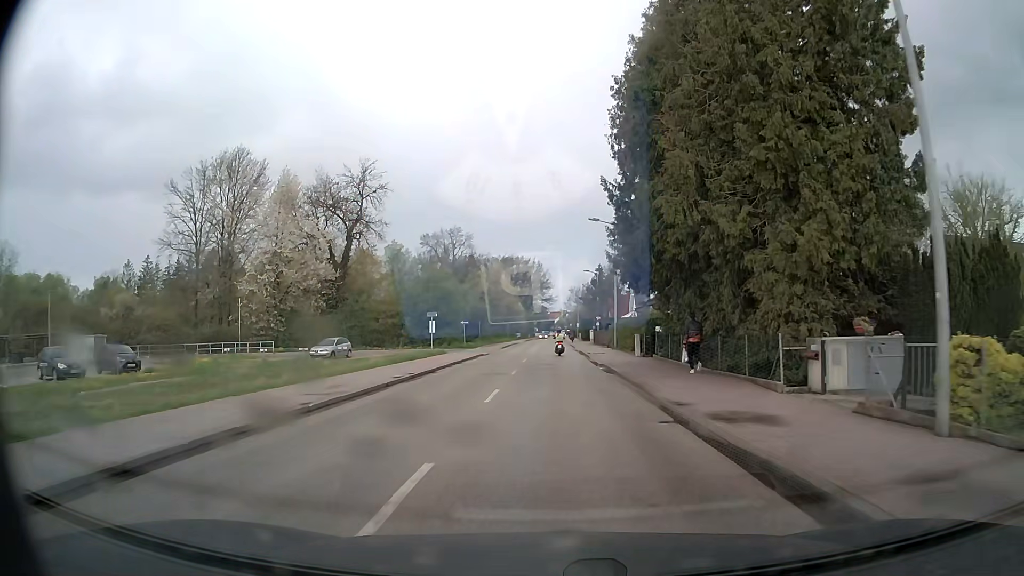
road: tertiary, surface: asphalt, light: Day
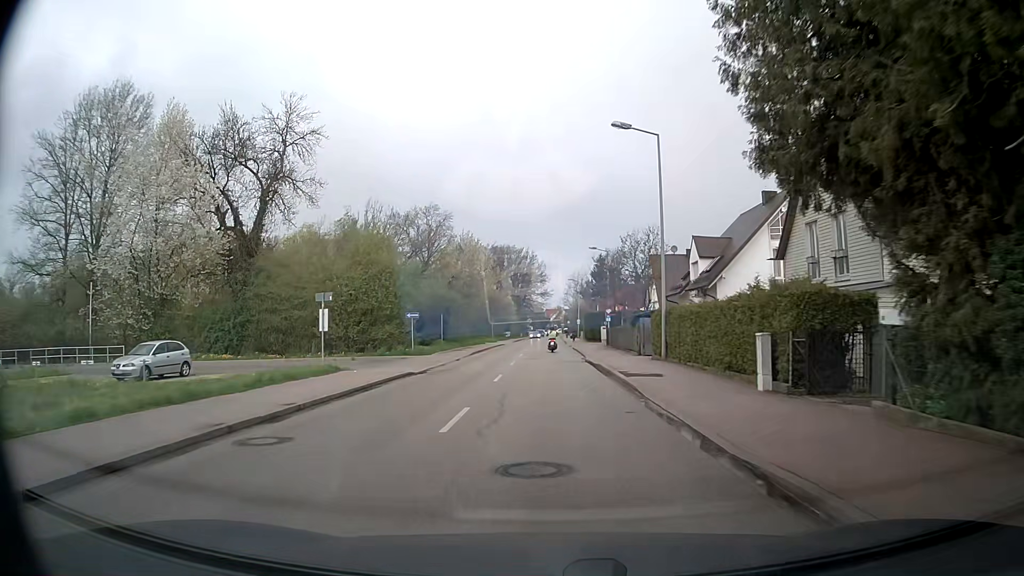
(0.0, +22.1) m; 0°
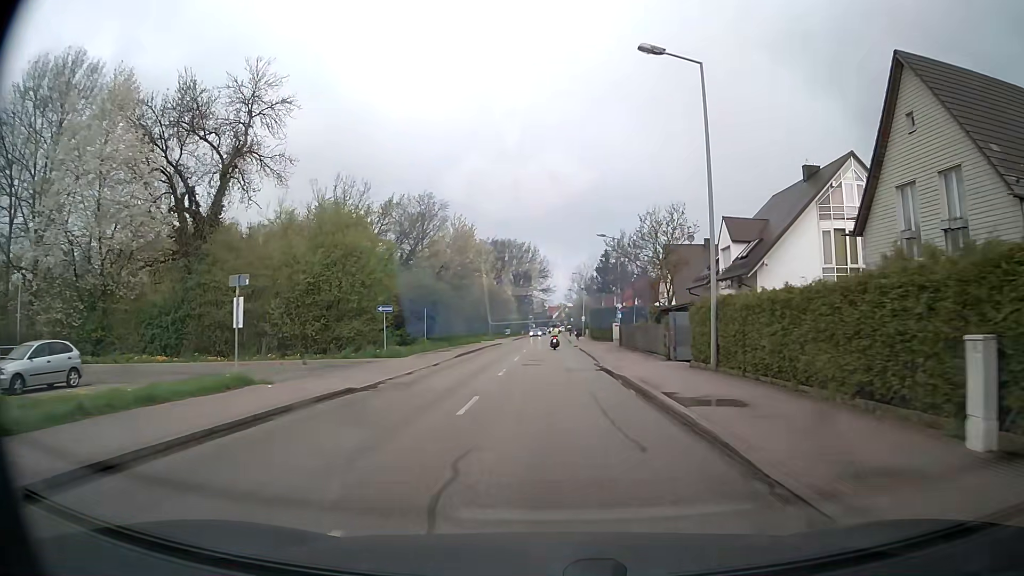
(0.0, +7.6) m; +1°
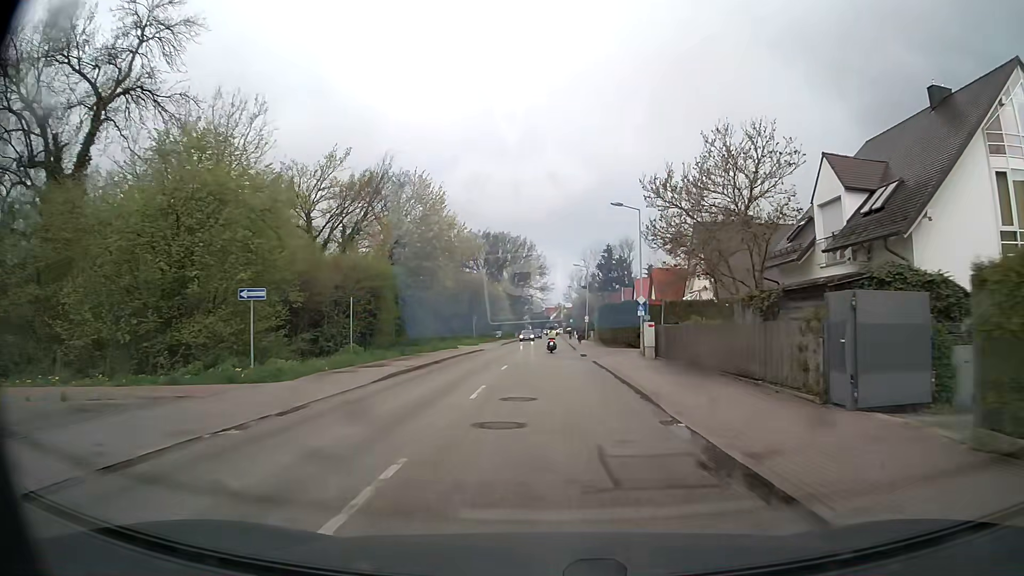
(0.0, +15.5) m; 0°
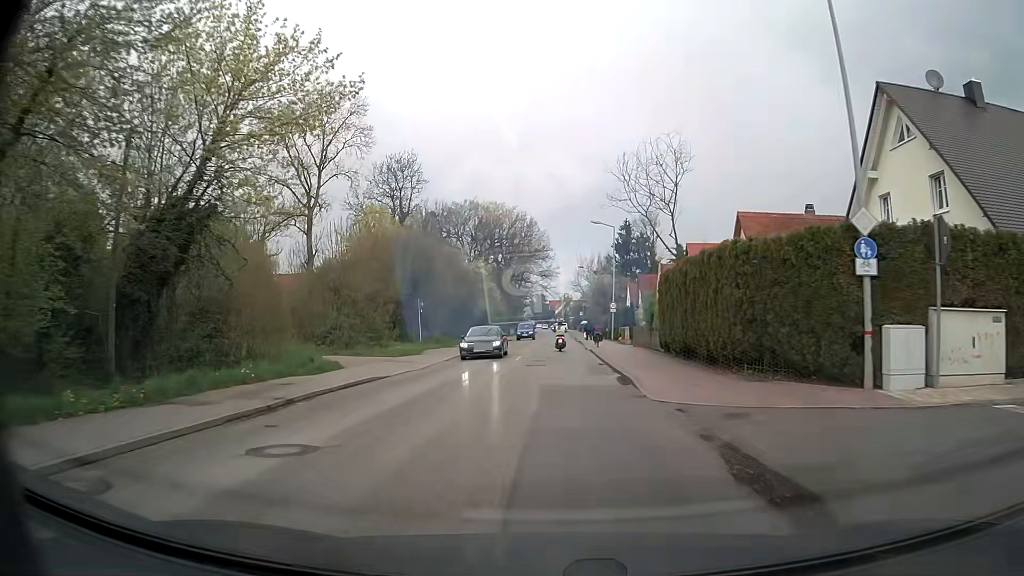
(0.0, +30.8) m; -1°
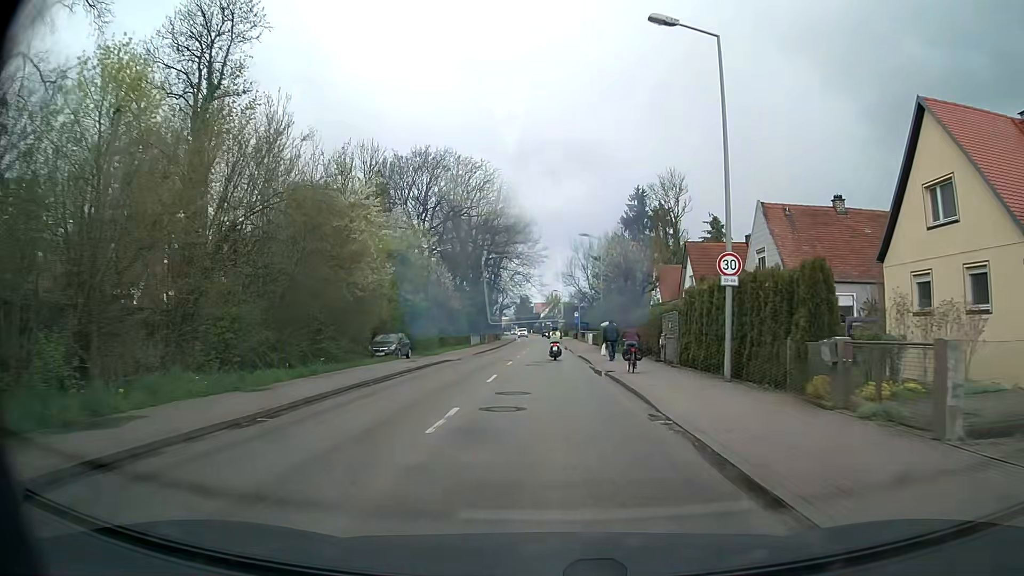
(+0.4, +36.7) m; +1°
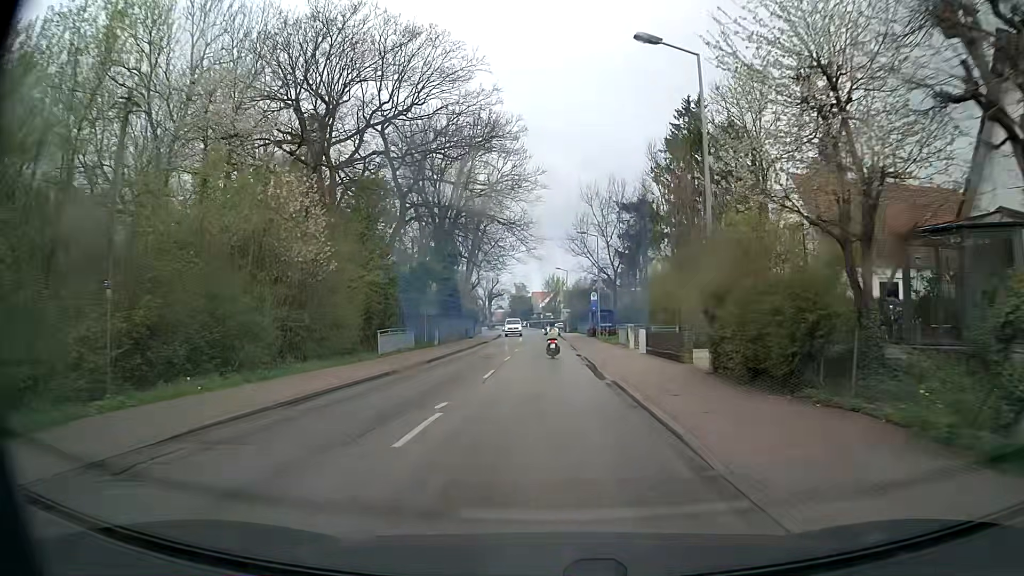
(0.0, +37.2) m; 0°
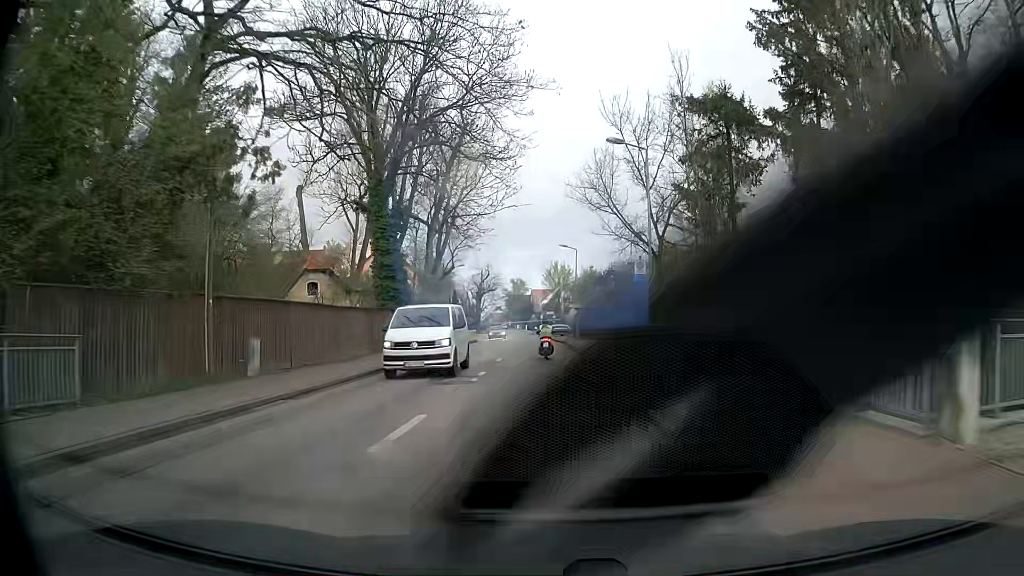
(0.0, +29.5) m; -1°
